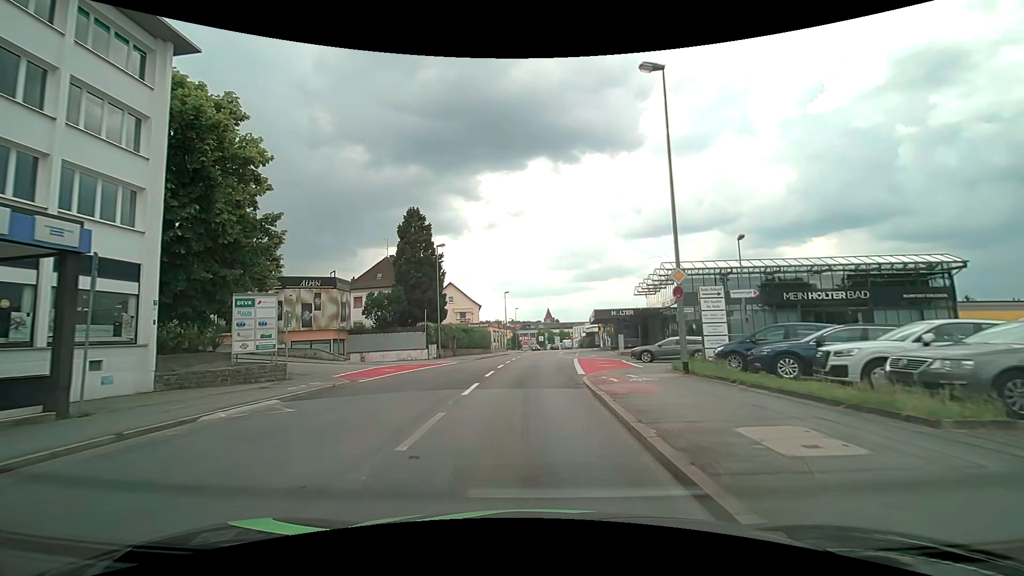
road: tertiary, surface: asphalt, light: Day
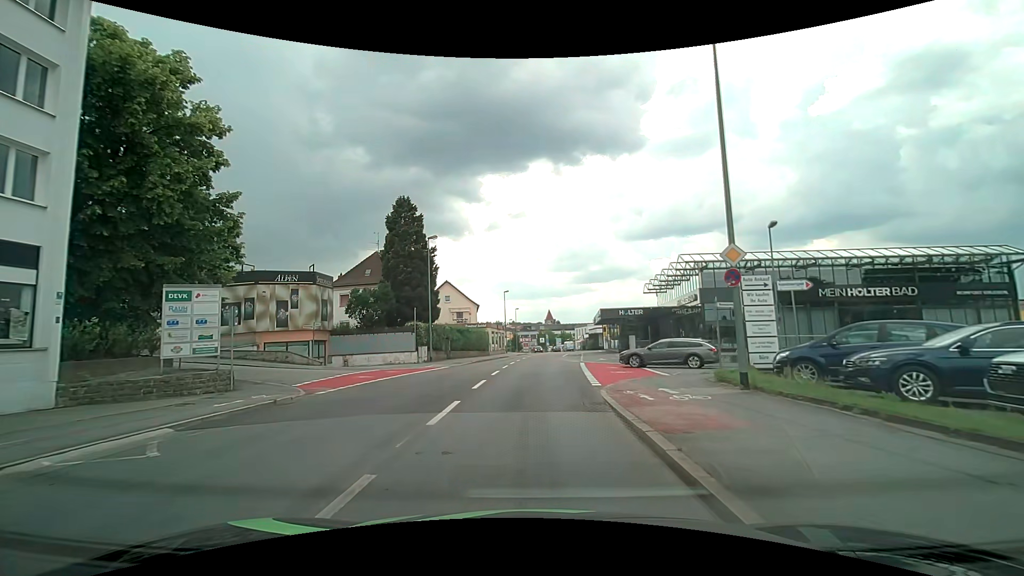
(0.0, +3.9) m; -1°
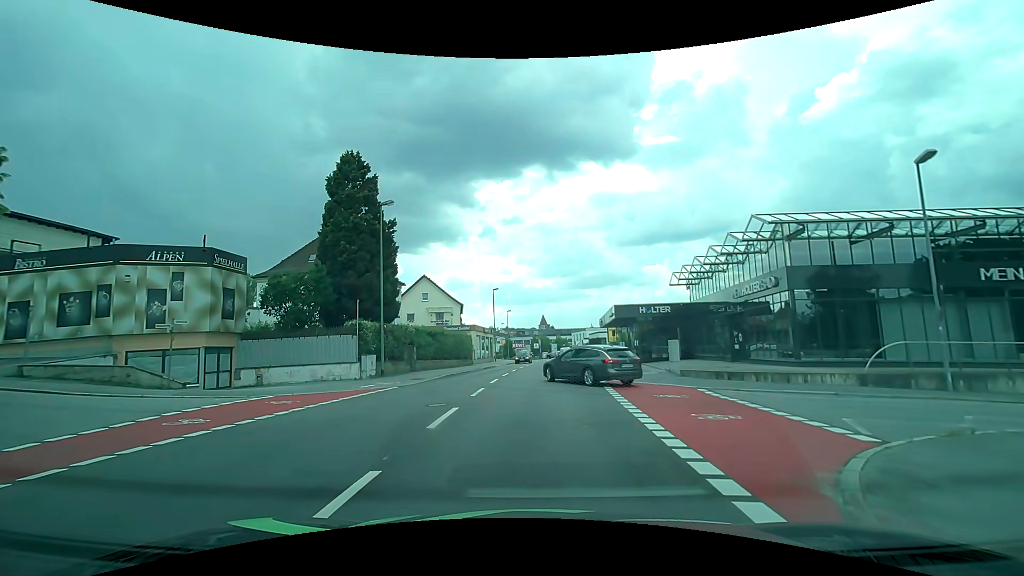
(0.0, +11.1) m; 0°
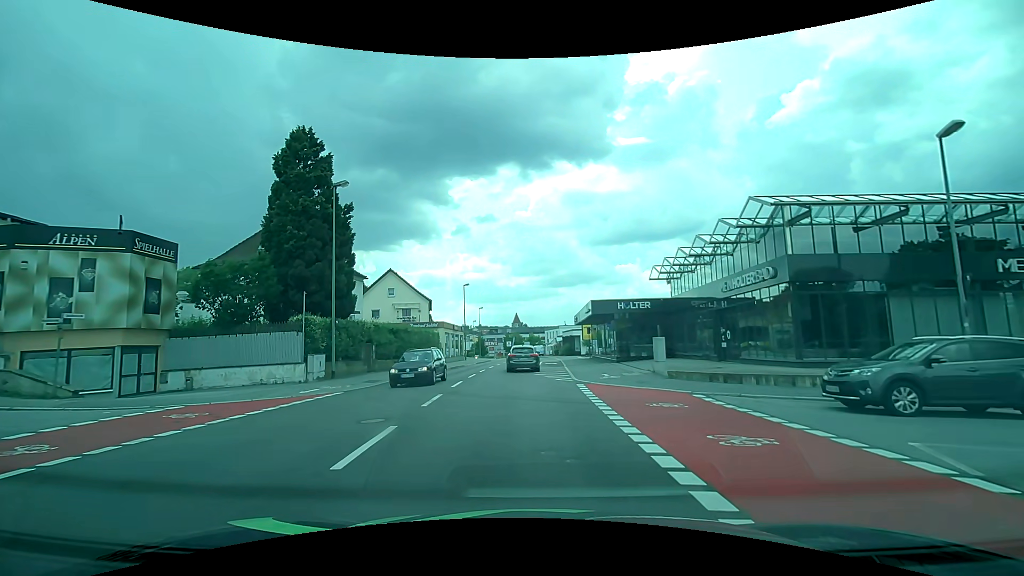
(+0.1, +2.7) m; +4°
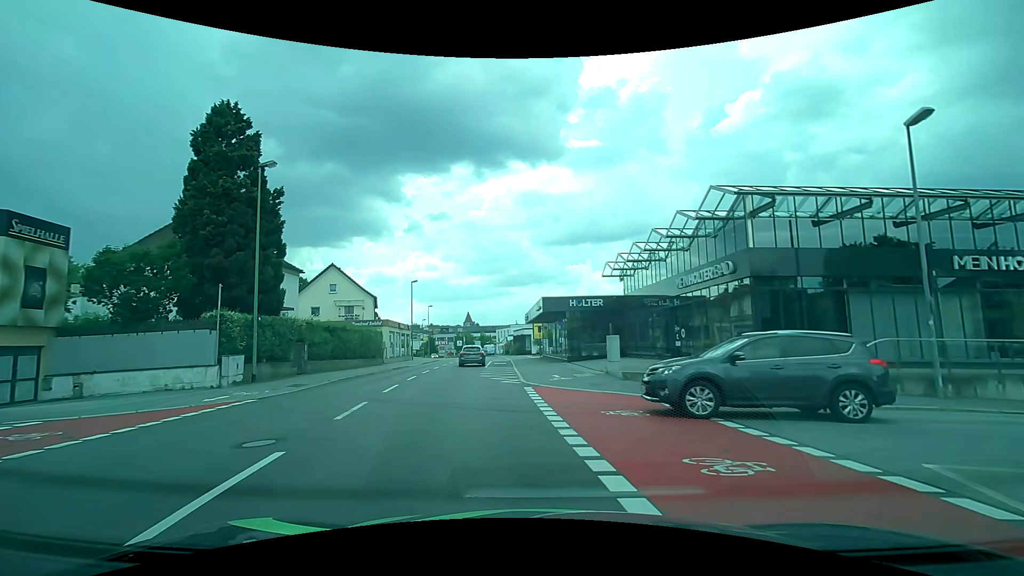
(+0.1, +1.9) m; +5°
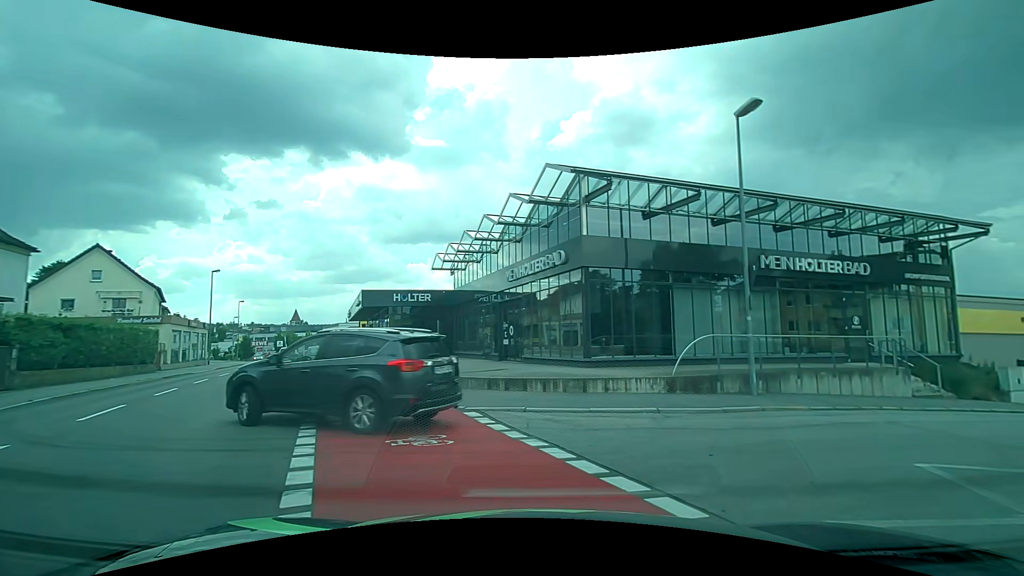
(+0.5, +3.2) m; +17°
